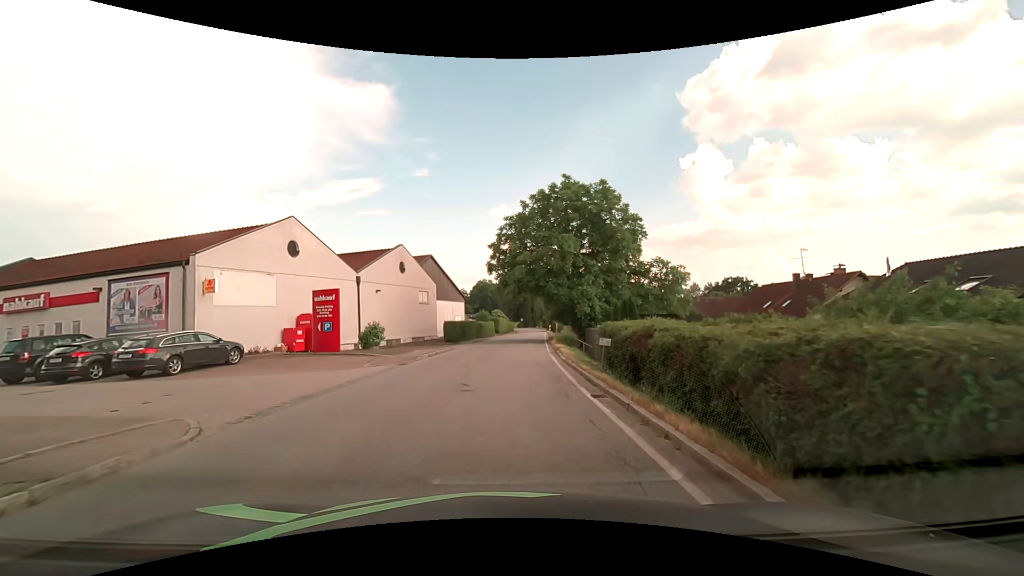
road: secondary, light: Day
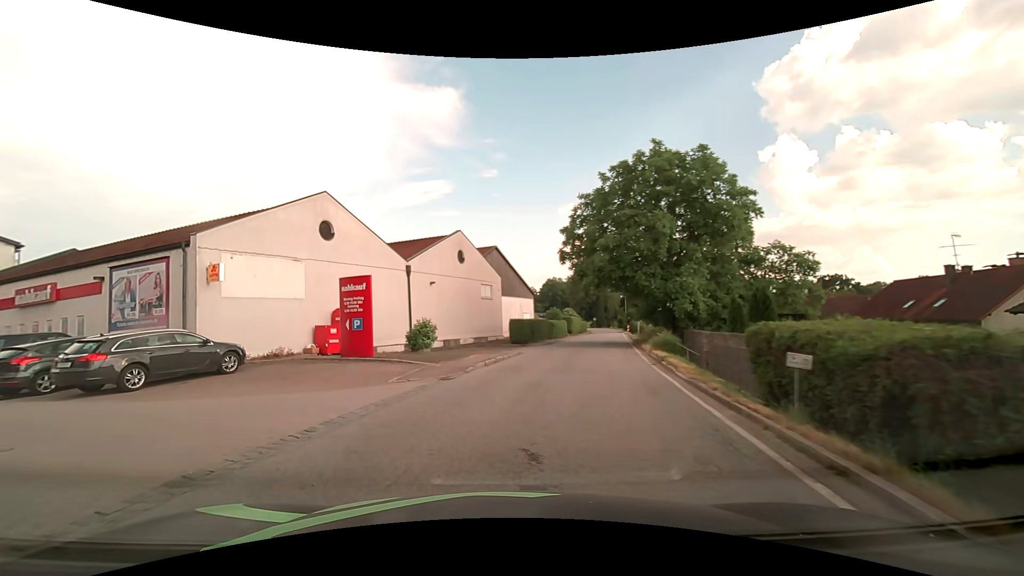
(-0.1, +6.1) m; -8°
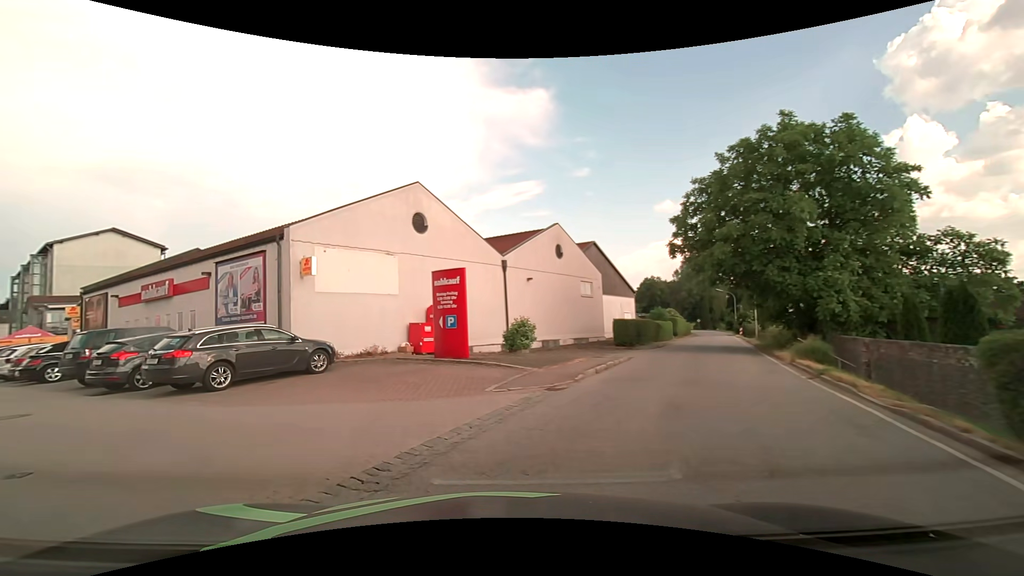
(-0.1, +2.4) m; -8°
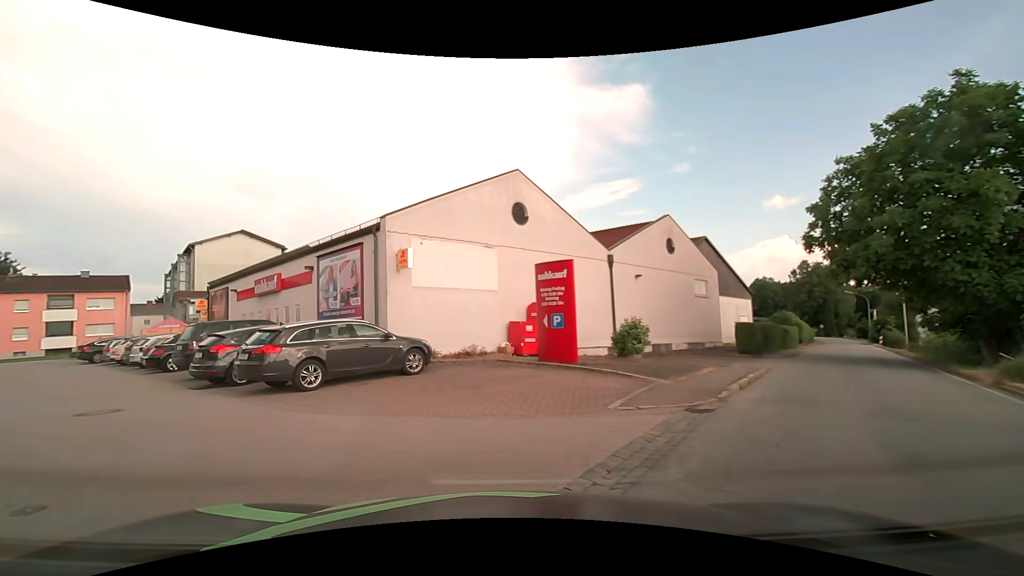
(-0.2, +2.1) m; -11°
